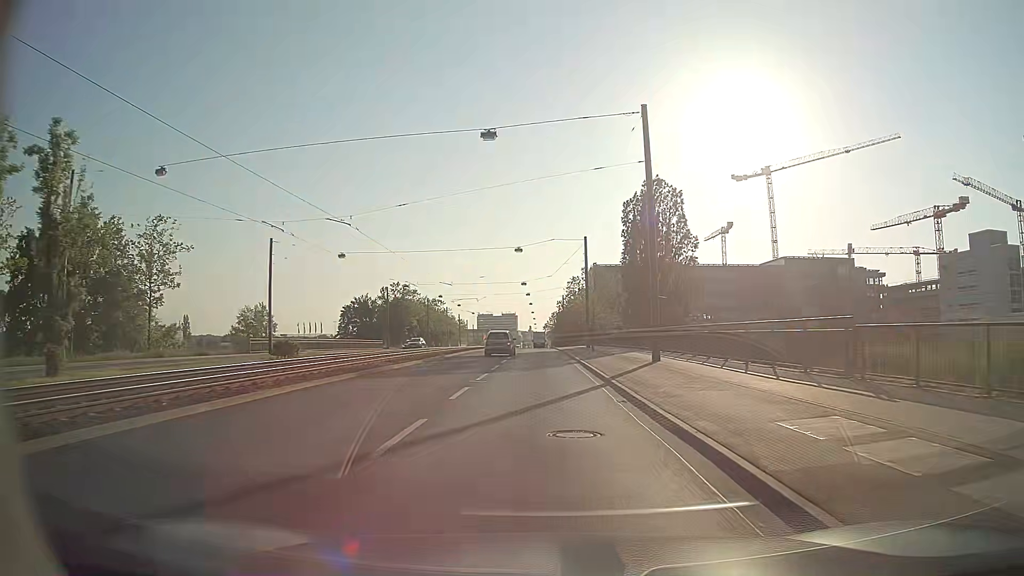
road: primary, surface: asphalt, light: Day
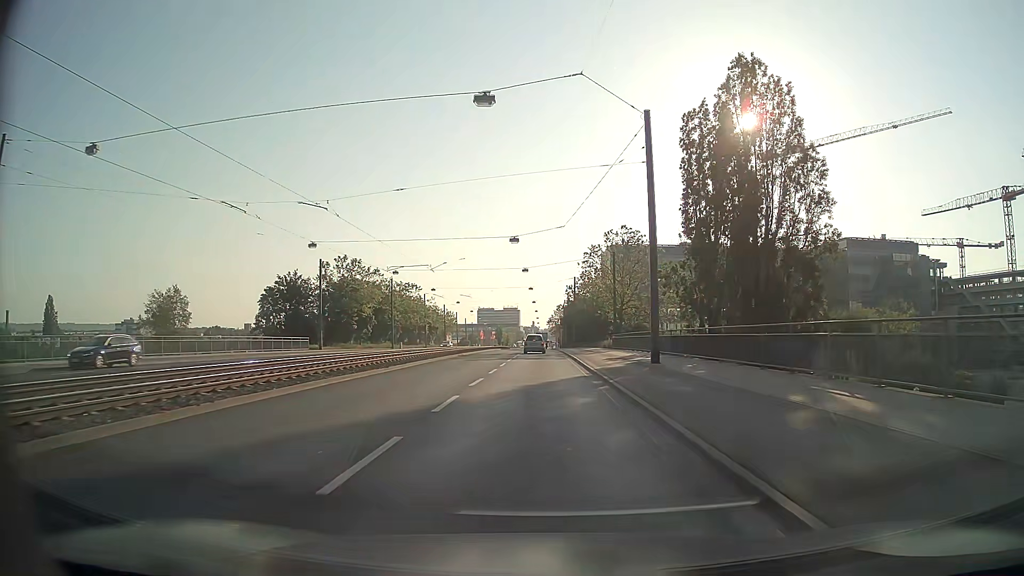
(-0.3, +36.6) m; -1°
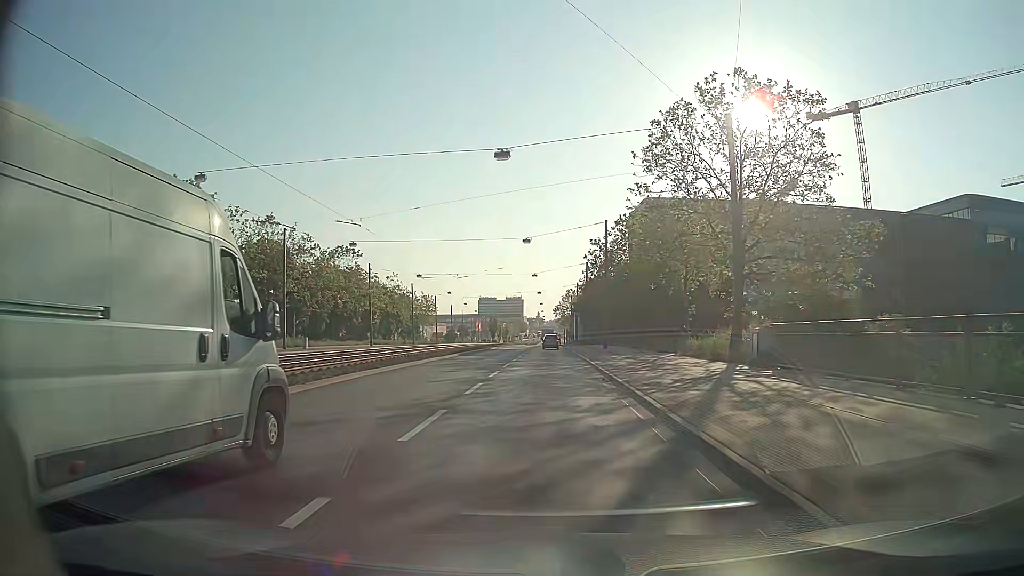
(-0.1, +45.6) m; 0°
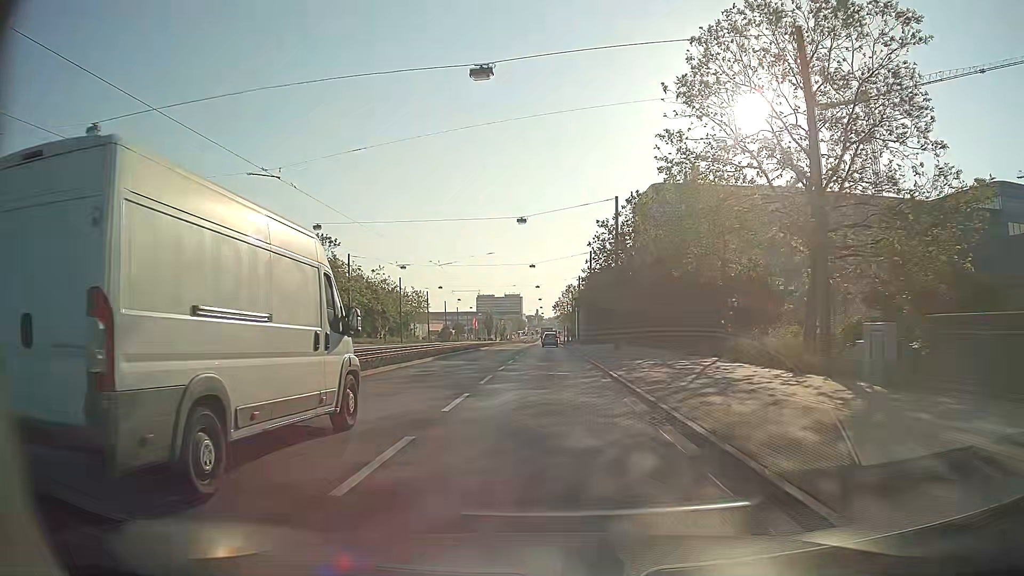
(0.0, +9.1) m; 0°
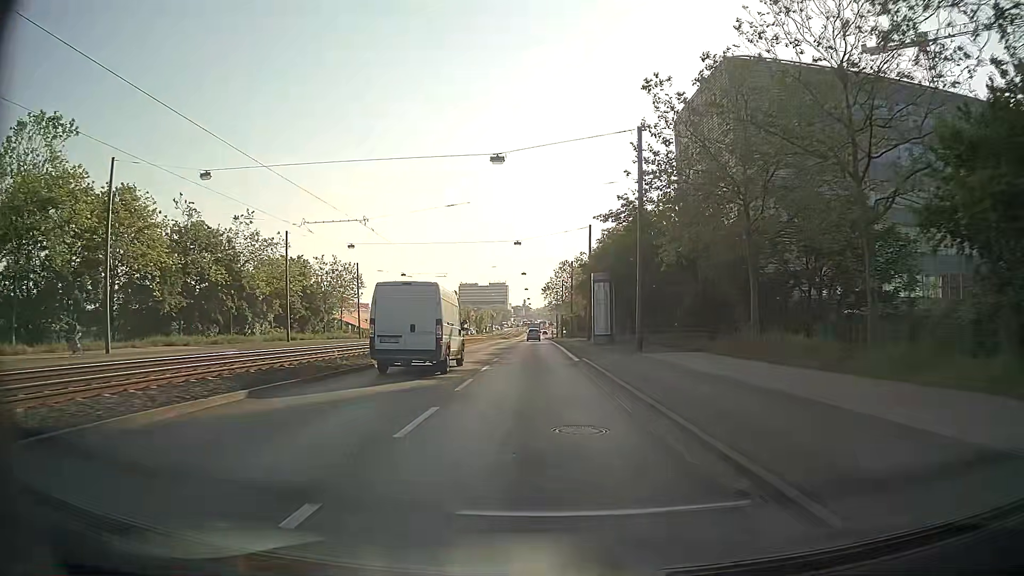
(+0.2, +46.0) m; +1°
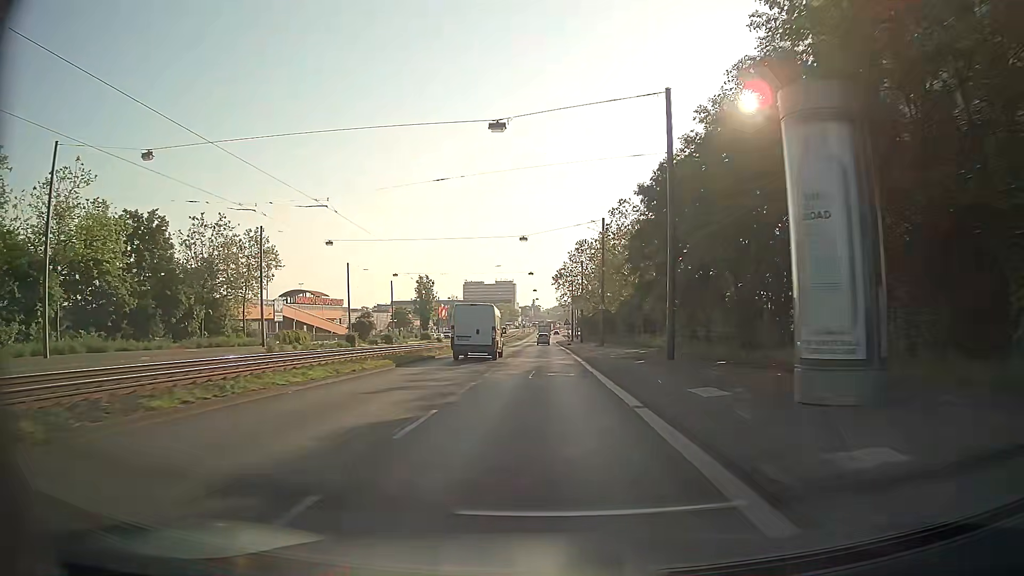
(-0.4, +36.4) m; -1°
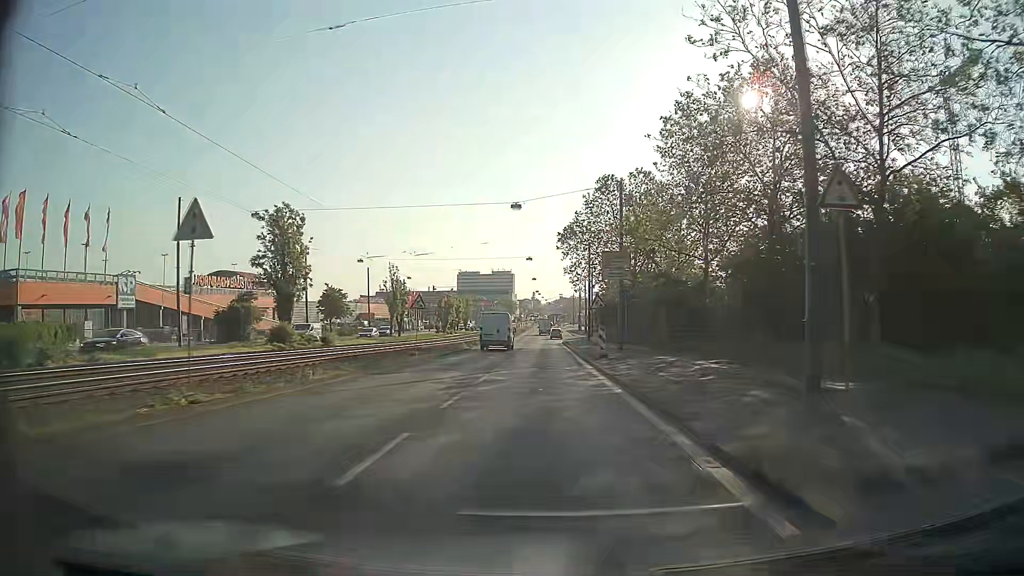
(+0.2, +44.3) m; 0°
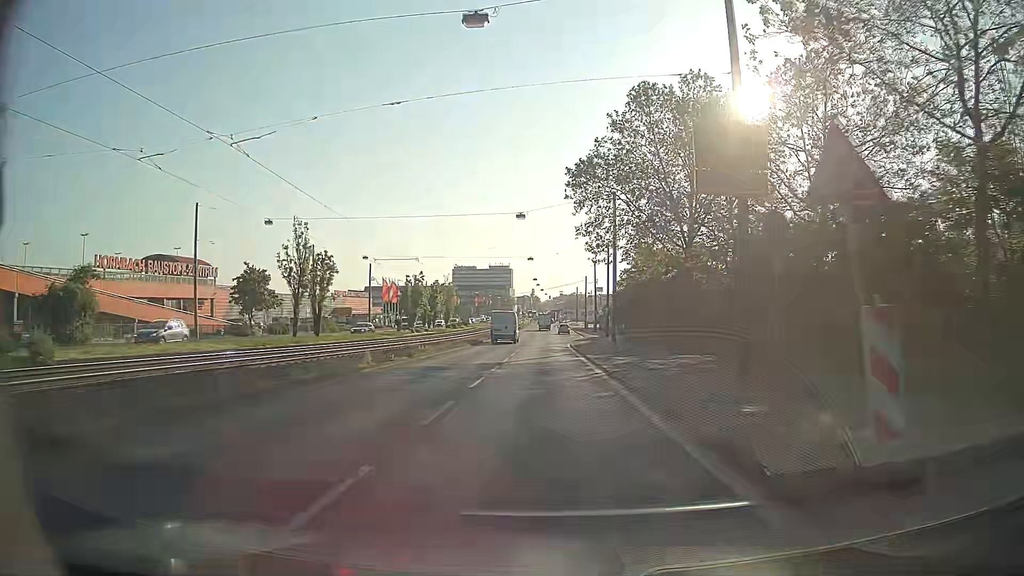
(-0.1, +26.1) m; -1°
(0, +10) (0, +20) (0, +30) (0, +40) (+1, +50) (+1, +60) (+2, +70) (+3, +80) (+4, +90) (+4, +100) m
